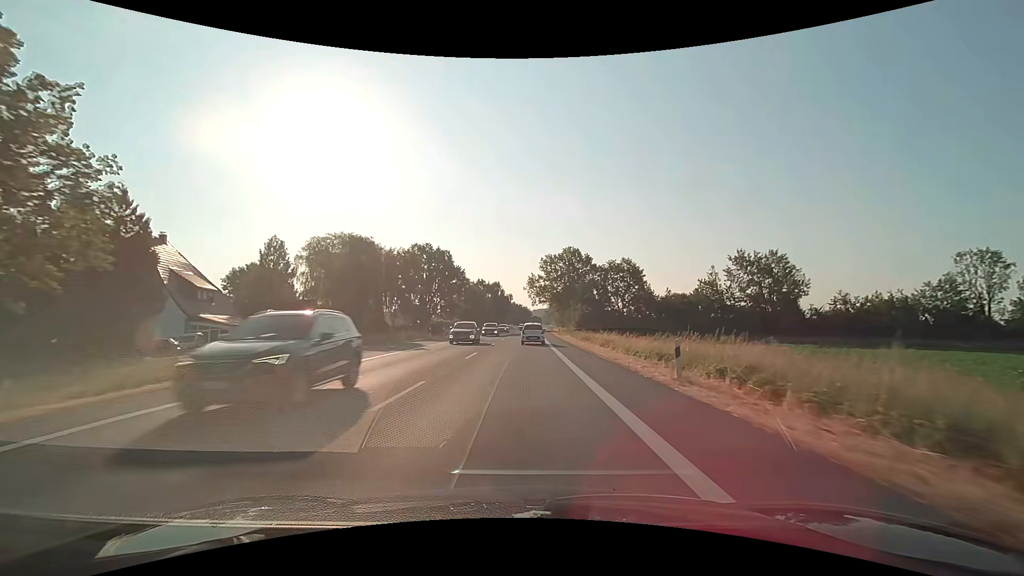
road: primary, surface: asphalt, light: Day
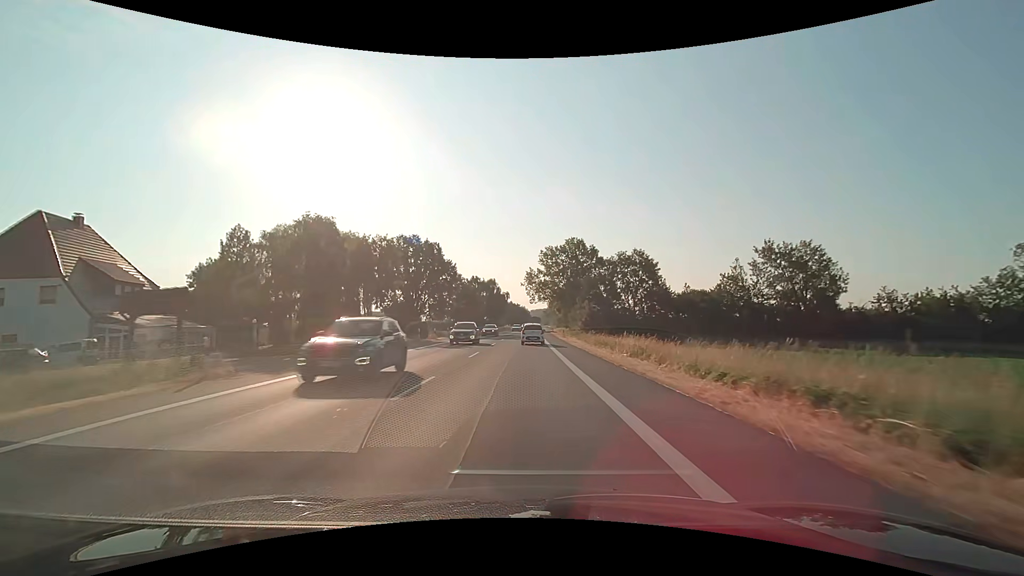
(0.0, +10.9) m; 0°
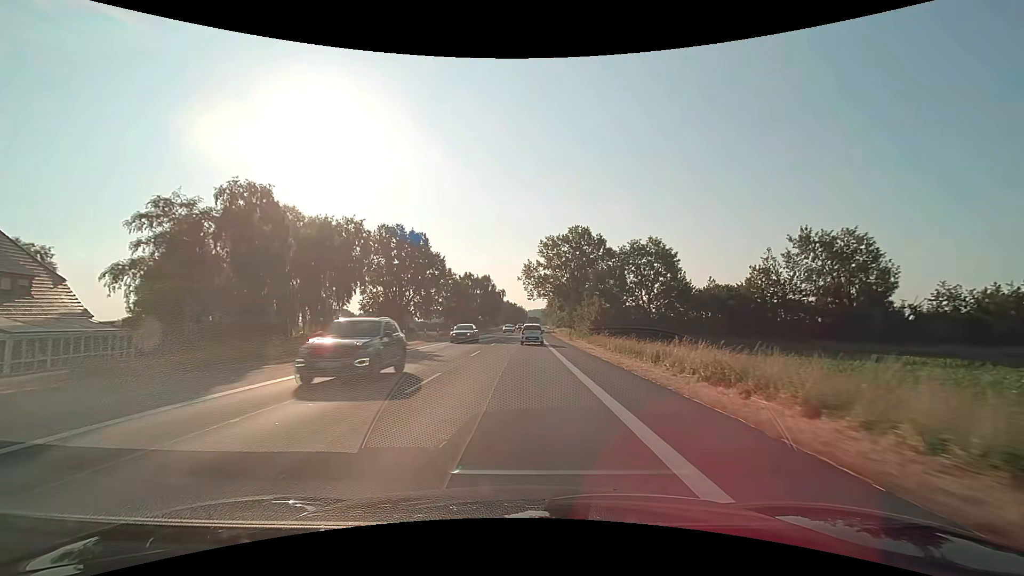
(+0.1, +10.9) m; 0°
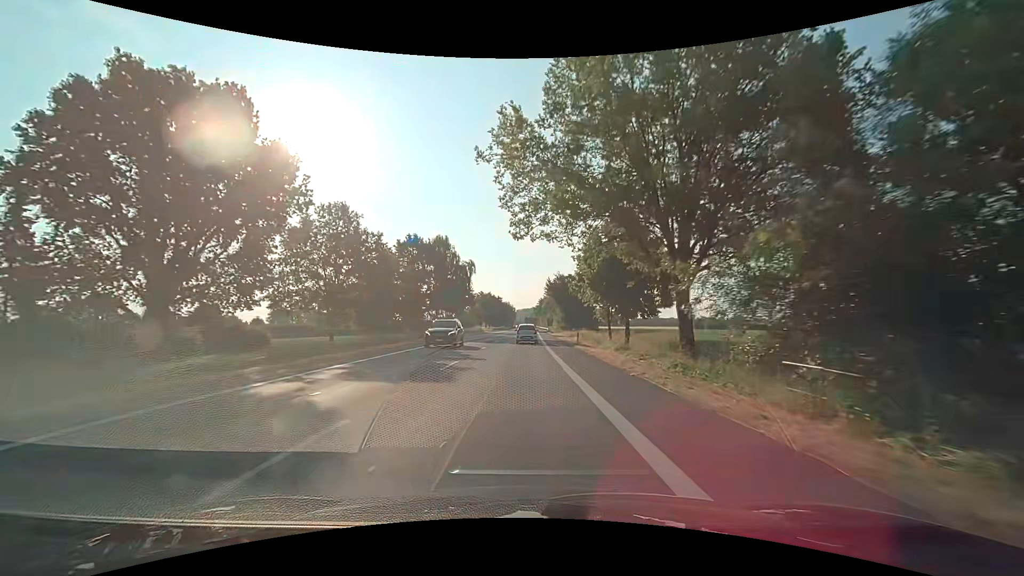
(+0.6, +55.0) m; +1°
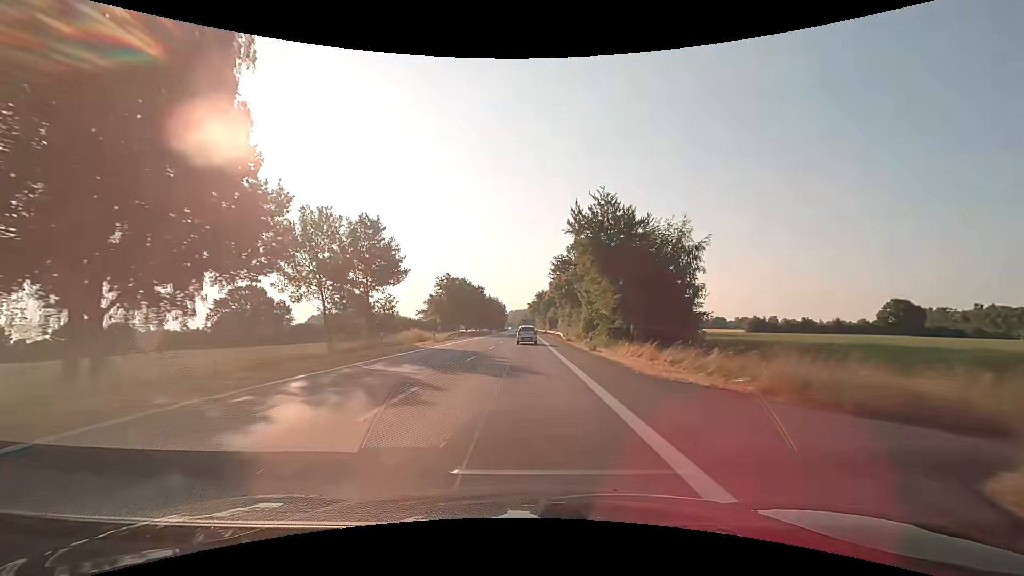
(+0.3, +56.5) m; +1°
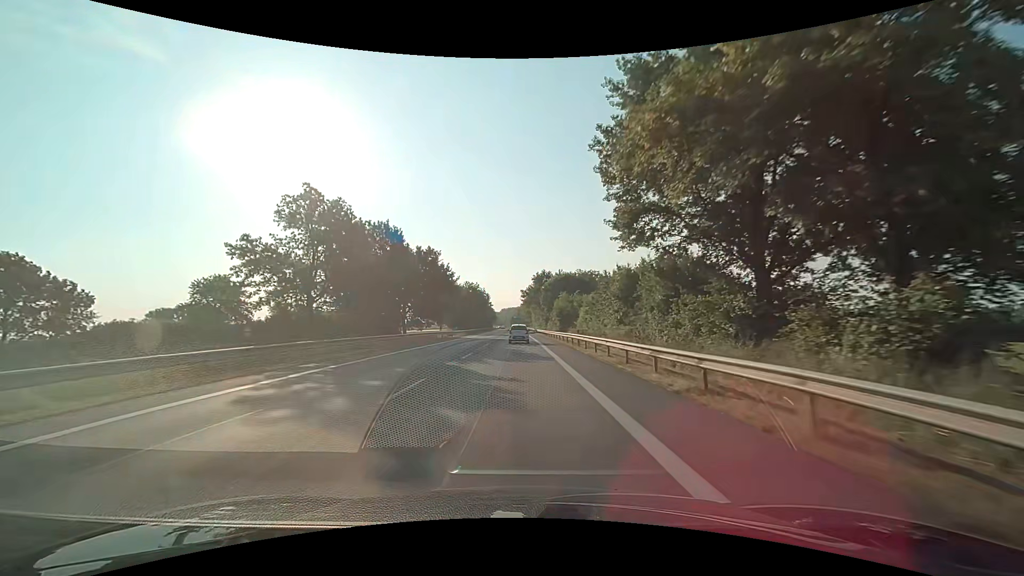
(+0.3, +58.9) m; +1°
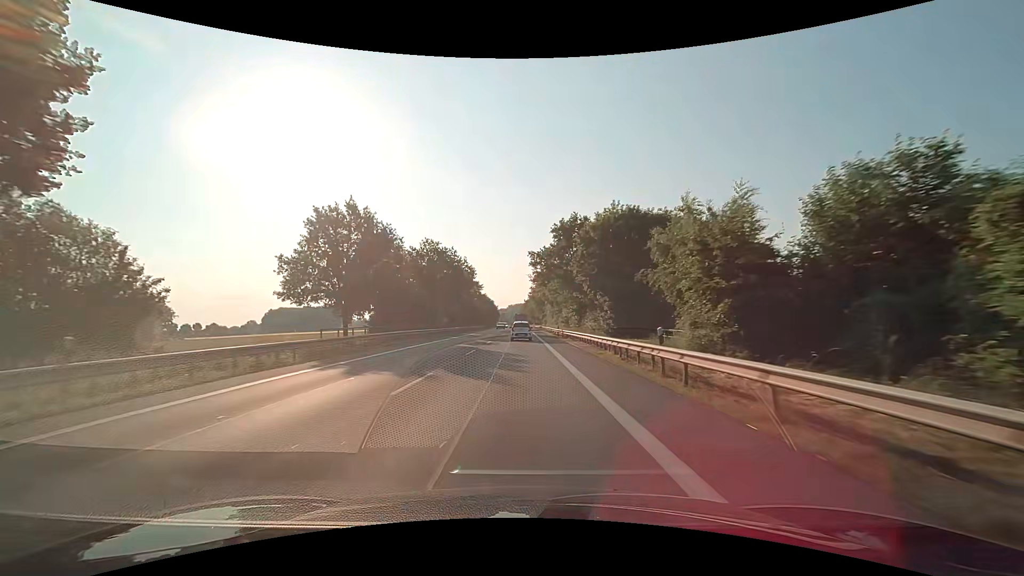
(-0.5, +59.5) m; -1°
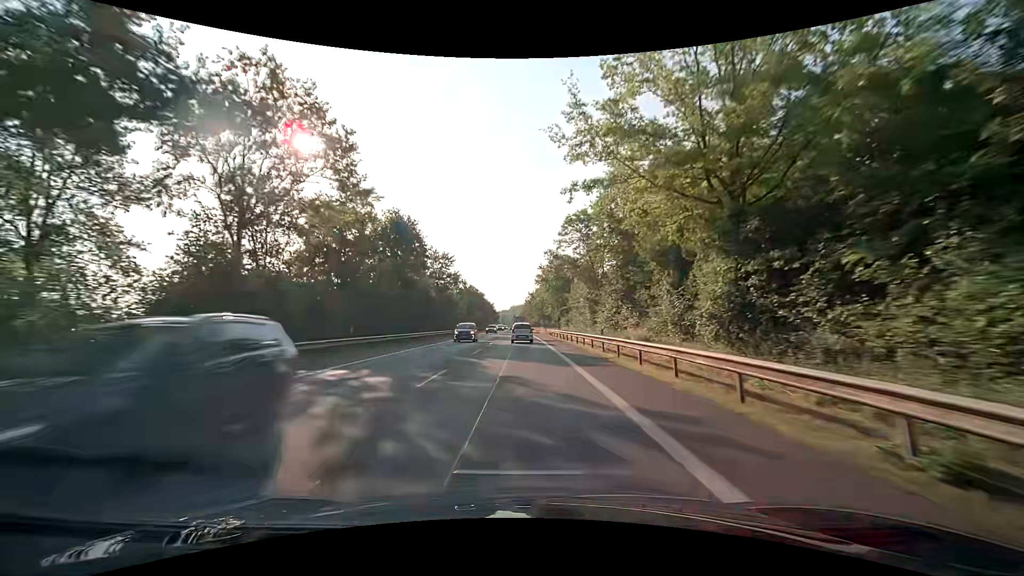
(-0.2, +59.0) m; 0°
(0, +10) (0, +20) (0, +30) (0, +40) (0, +50) (0, +60) (0, +70) (0, +80) (-1, +90) (-1, +100) m
